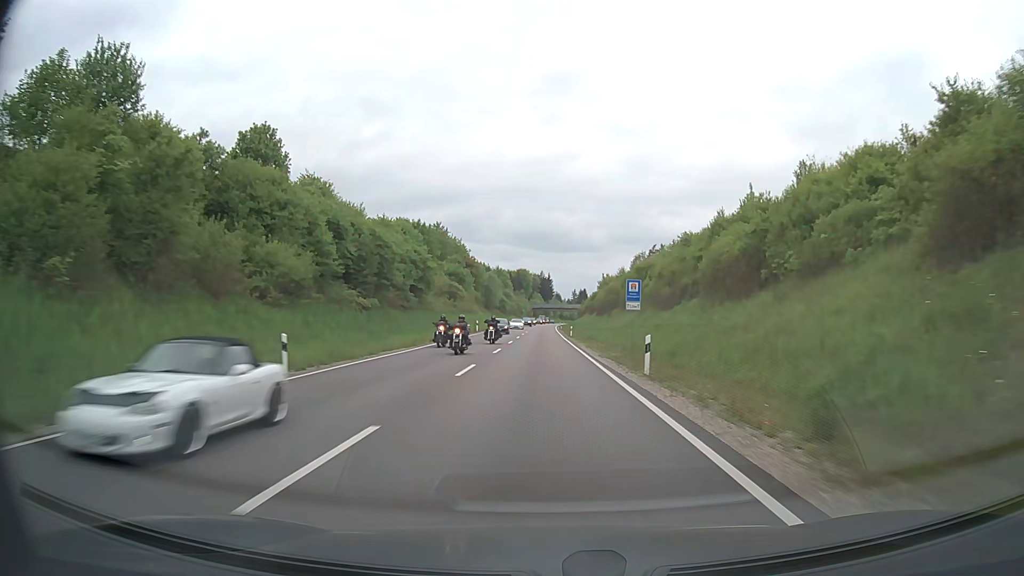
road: primary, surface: asphalt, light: Day
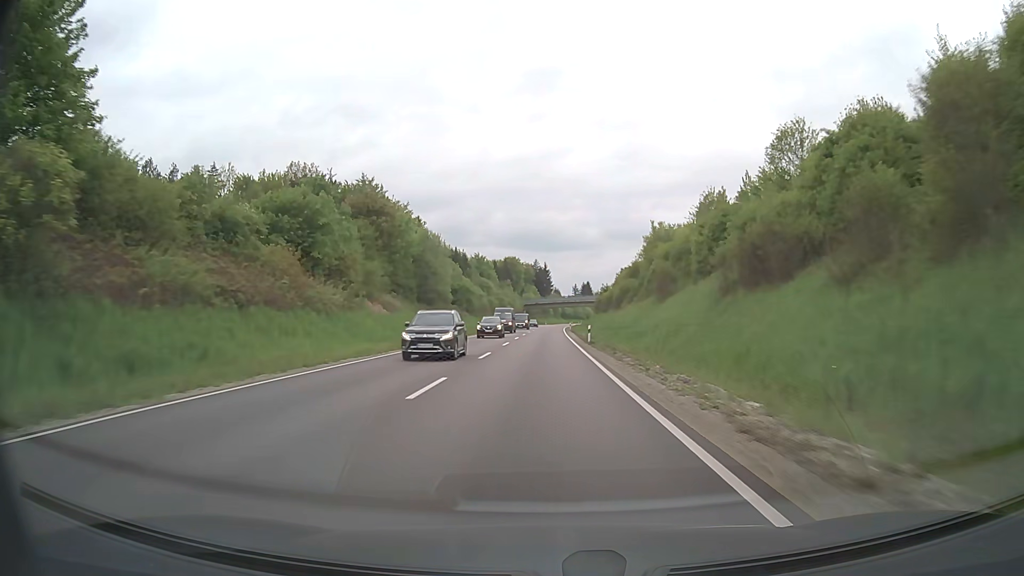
(+0.1, +78.2) m; 0°
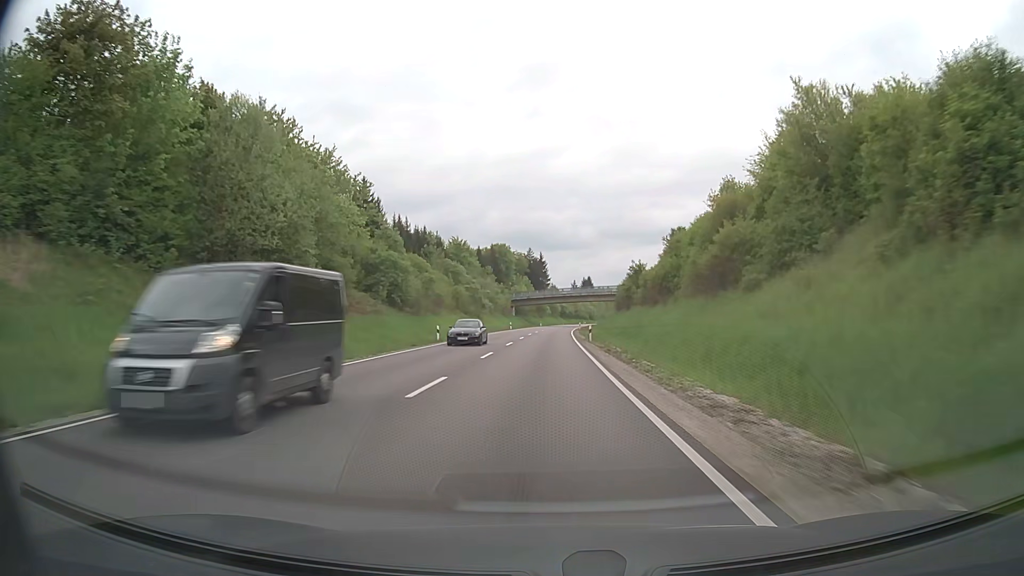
(+0.2, +48.3) m; 0°
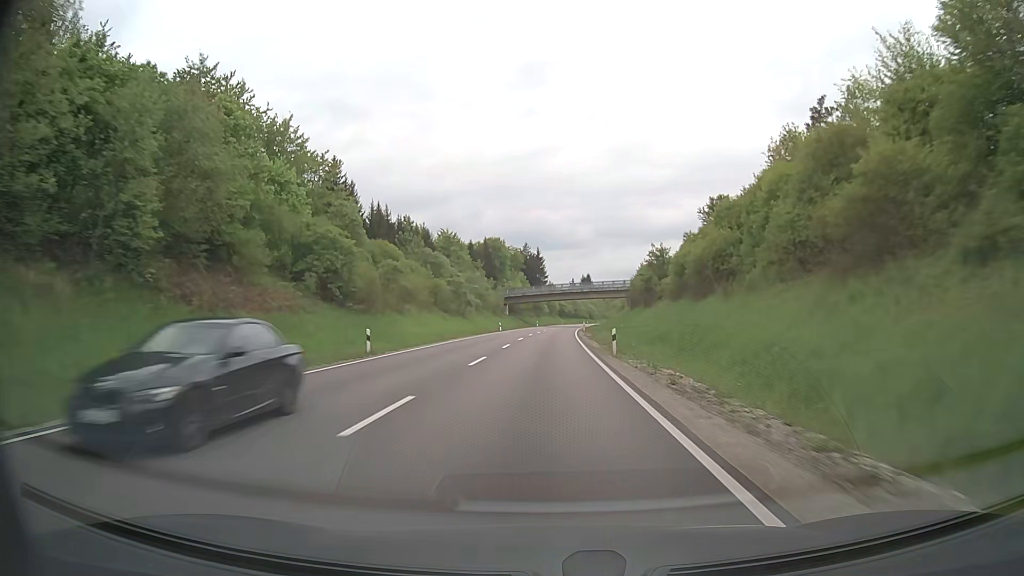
(+0.1, +16.1) m; 0°
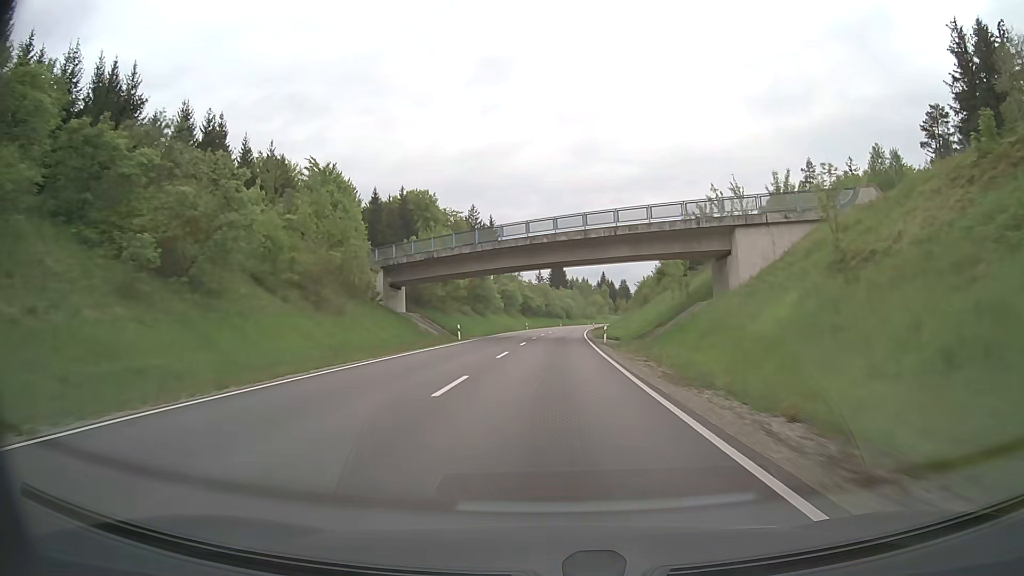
(+1.7, +80.8) m; +3°
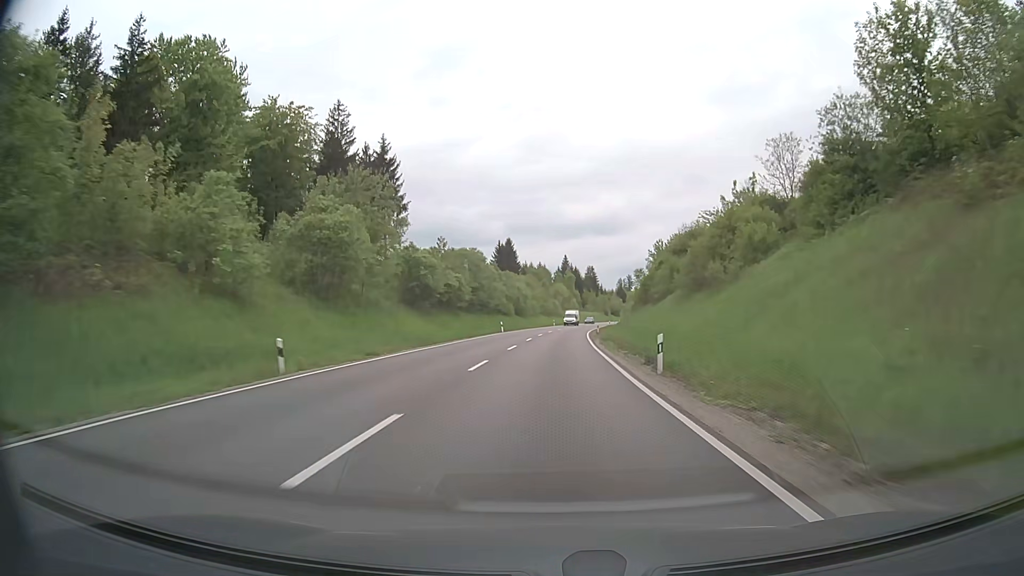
(+2.6, +79.0) m; +4°
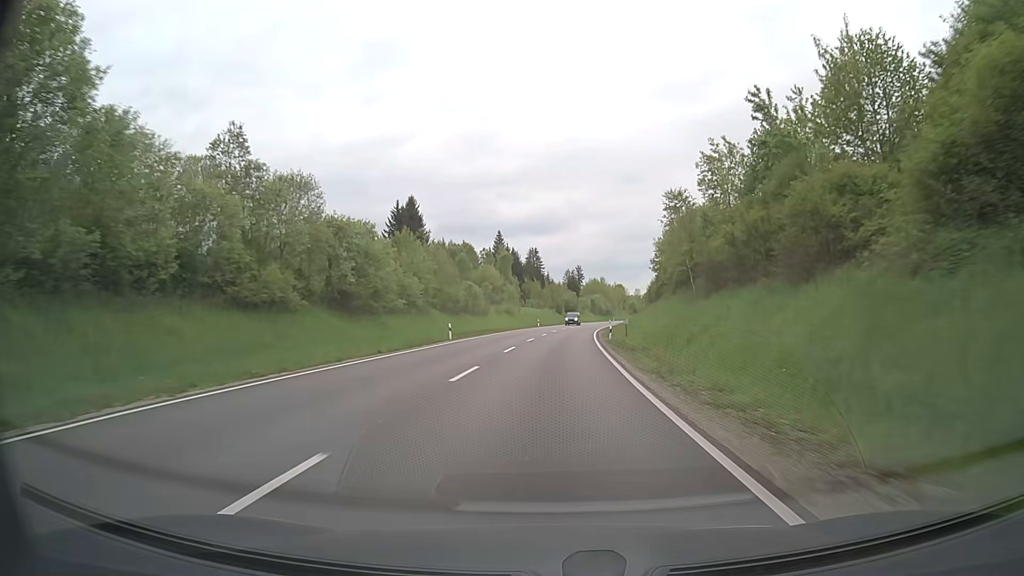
(+2.9, +75.3) m; +5°
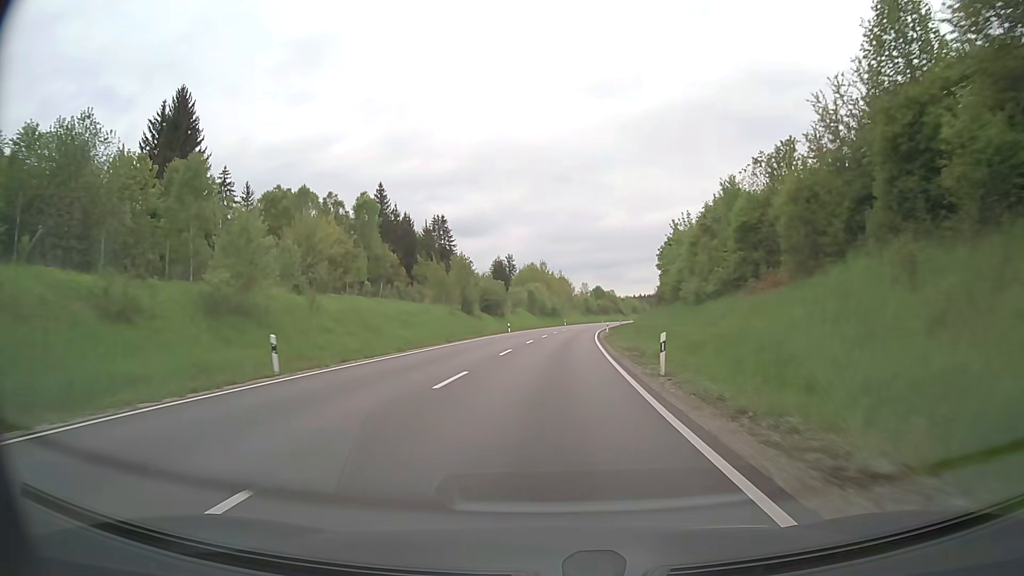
(+3.6, +73.8) m; +5°
(0, +10) (0, +20) (0, +30) (+1, +40) (+2, +50) (+2, +60) (+3, +70) (+4, +80) (+5, +90) (+7, +100) m
